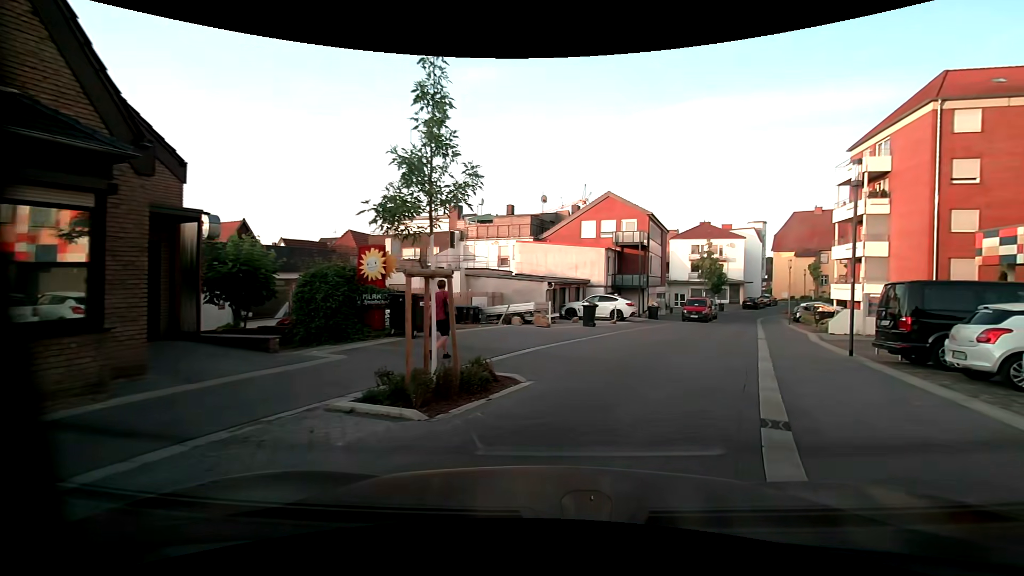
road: residential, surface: paving_stones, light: Day
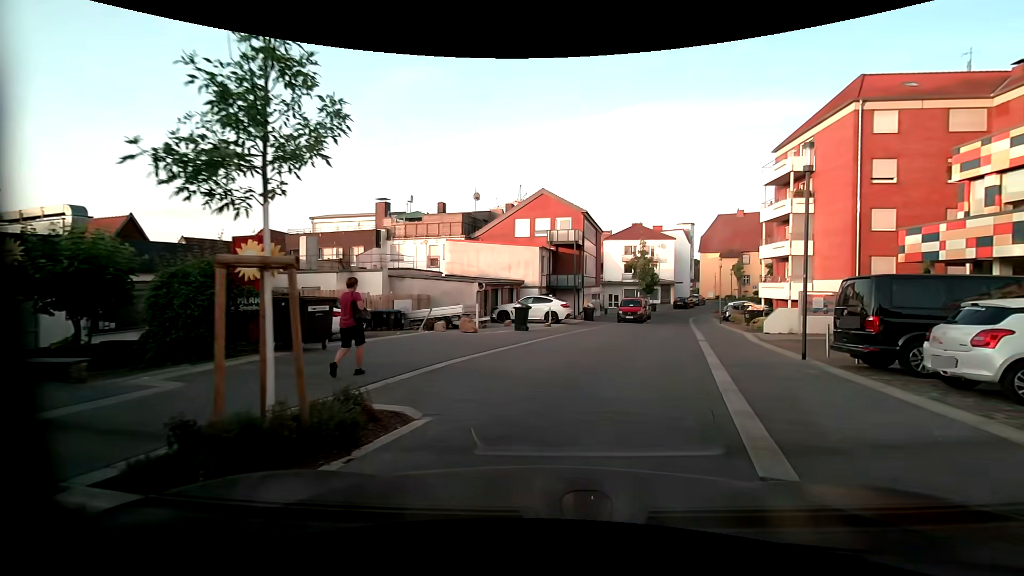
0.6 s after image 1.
(+0.2, +2.4) m; +7°
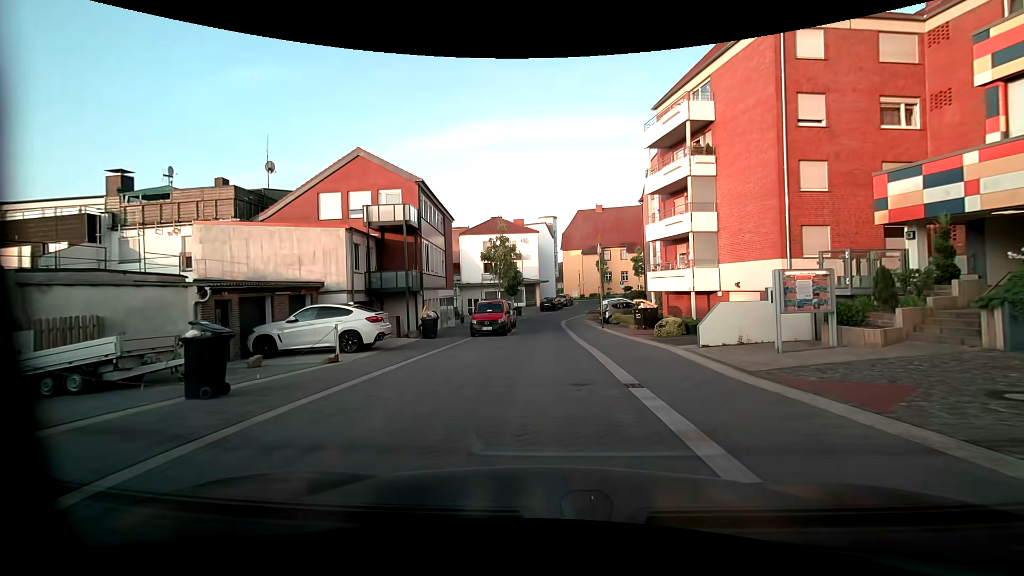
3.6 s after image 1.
(+2.0, +12.2) m; +16°
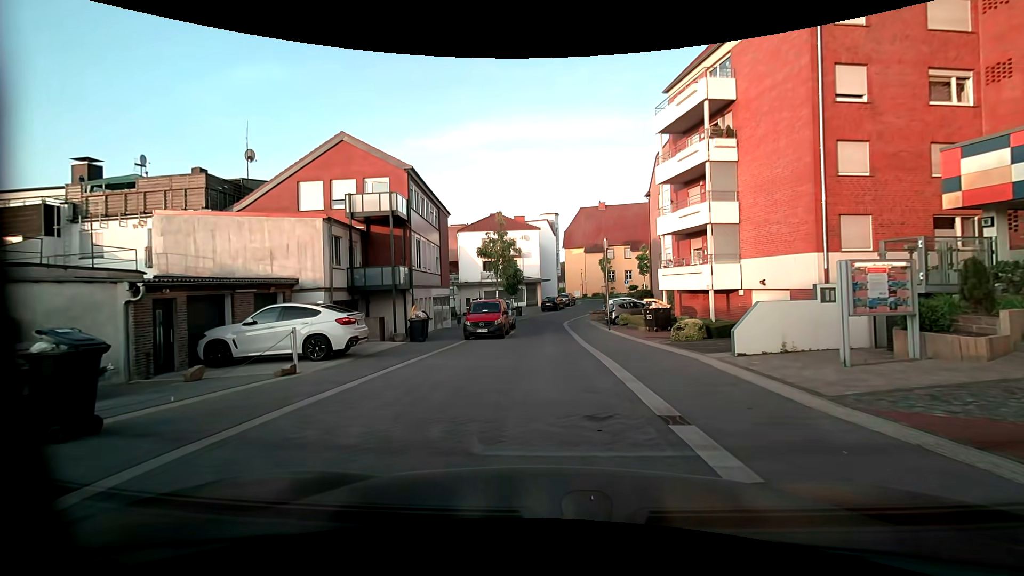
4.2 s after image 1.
(0.0, +2.6) m; -1°
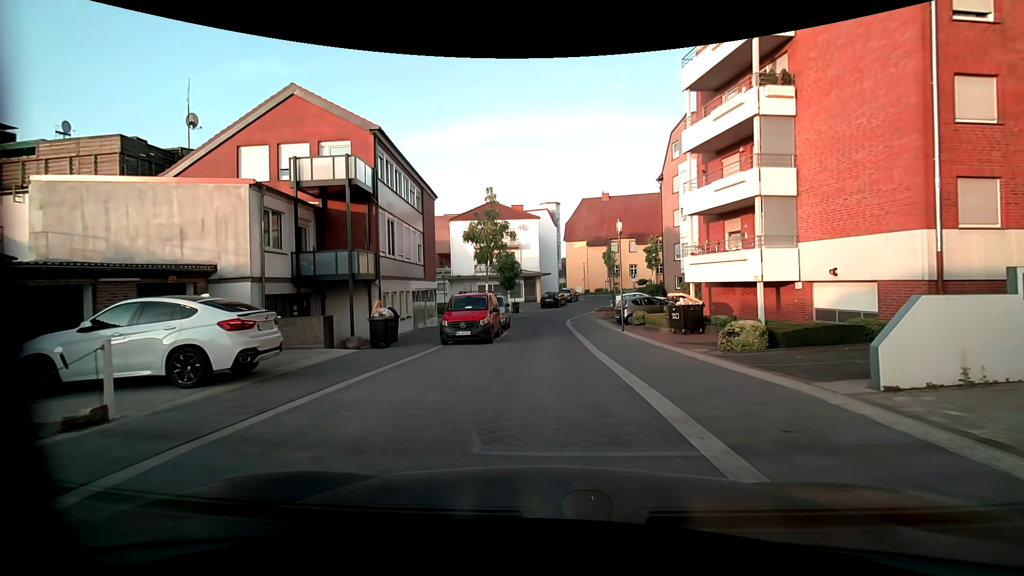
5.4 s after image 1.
(+0.1, +5.1) m; +1°
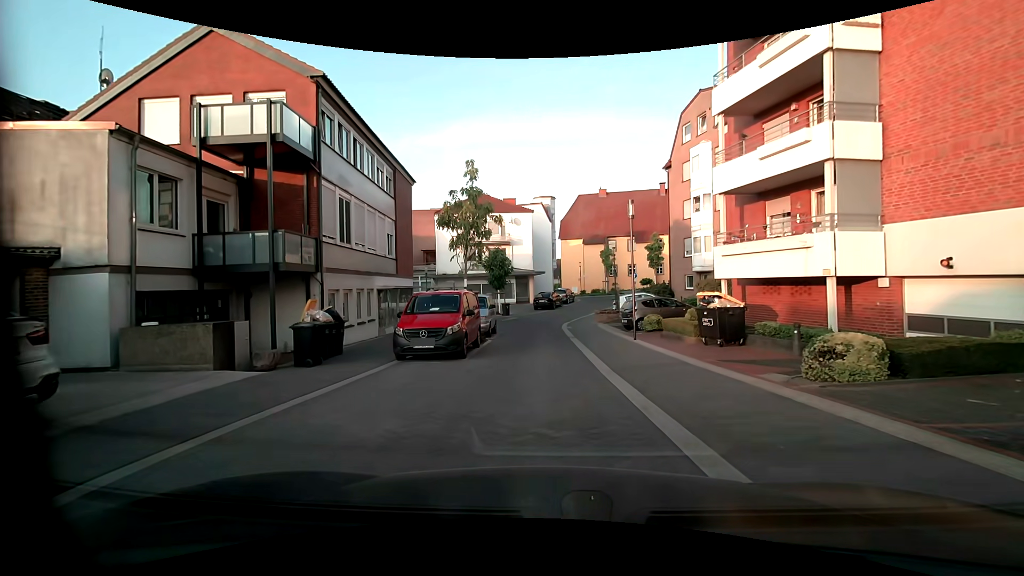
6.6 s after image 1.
(0.0, +4.8) m; +1°
